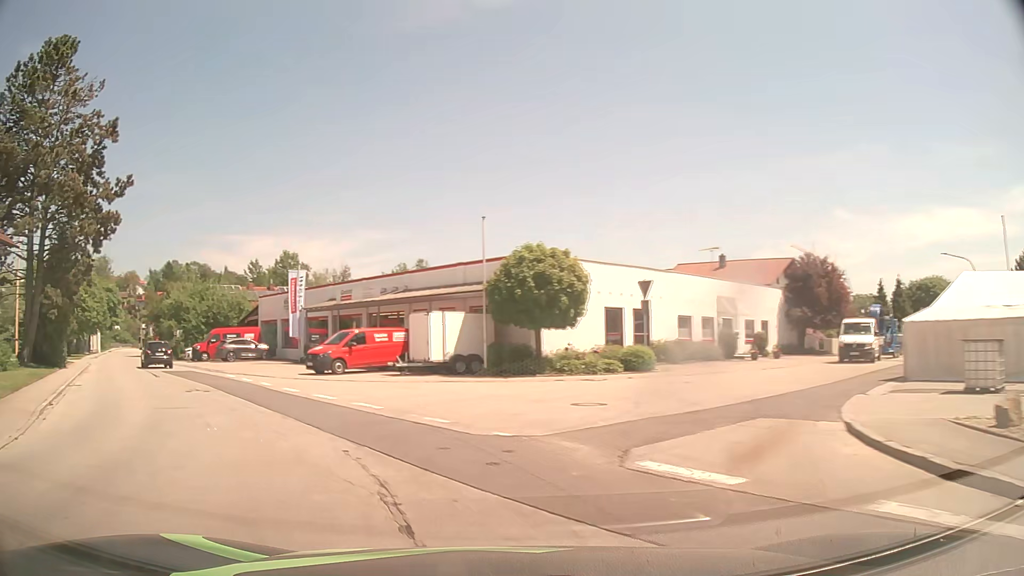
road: tertiary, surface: asphalt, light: Day
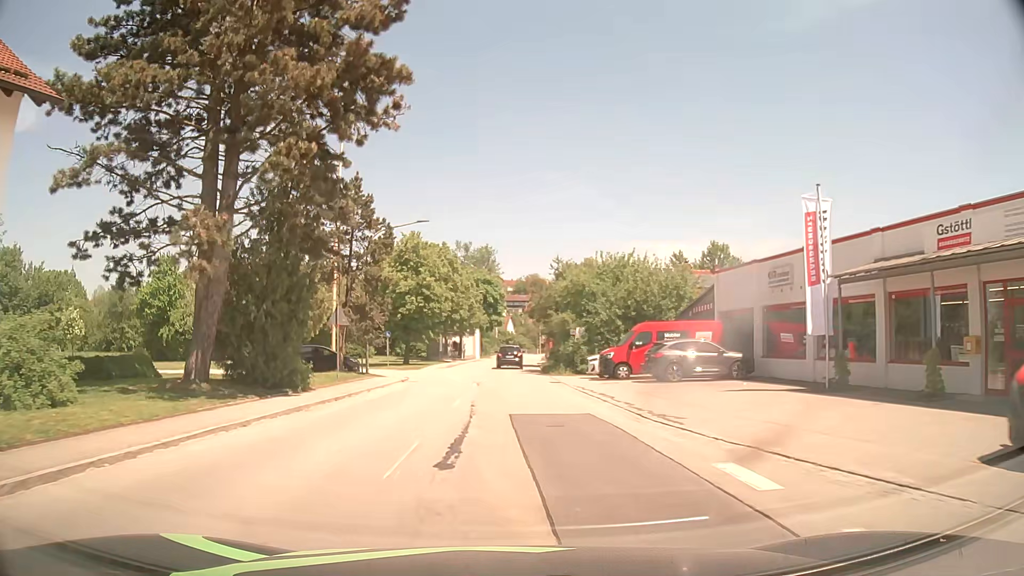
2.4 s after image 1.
(-9.4, +20.2) m; -37°
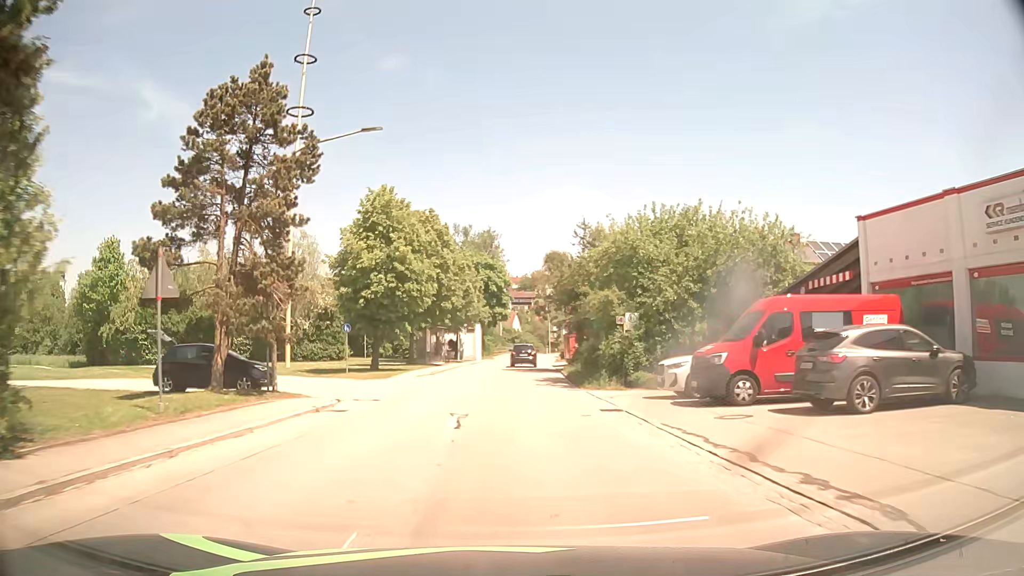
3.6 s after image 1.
(-0.1, +14.2) m; 0°
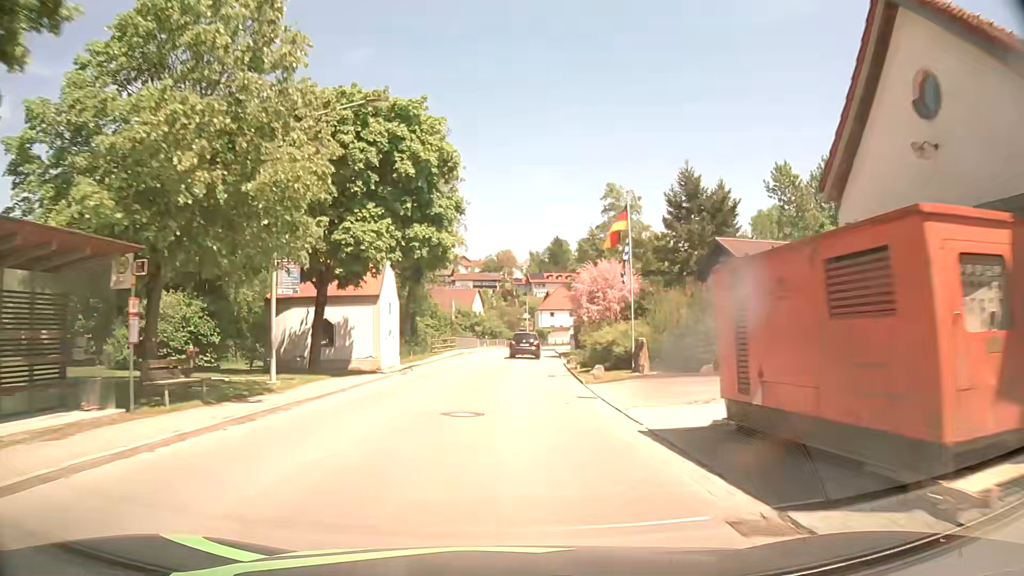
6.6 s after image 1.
(+0.8, +42.4) m; +3°
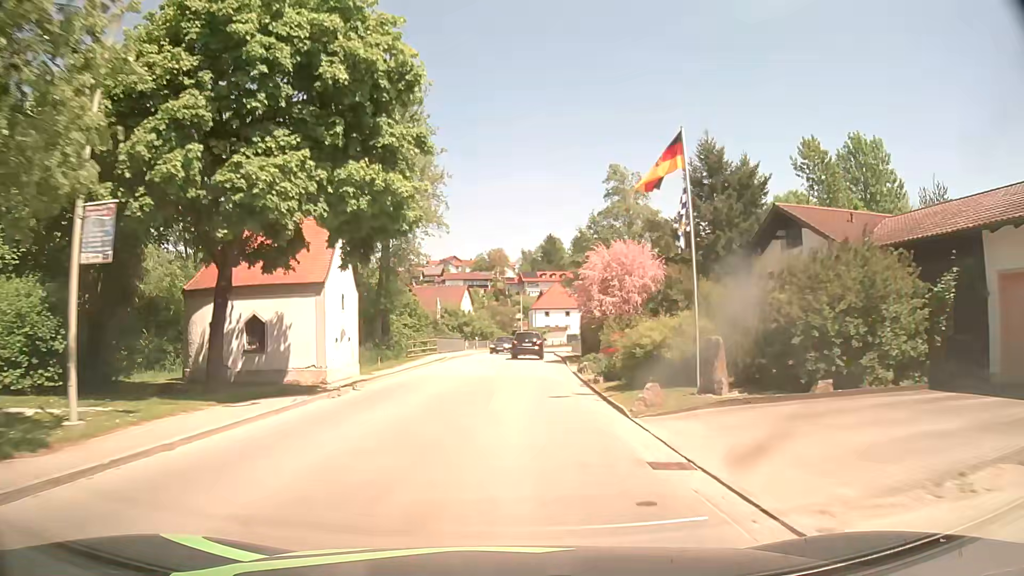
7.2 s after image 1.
(+0.1, +8.6) m; 0°
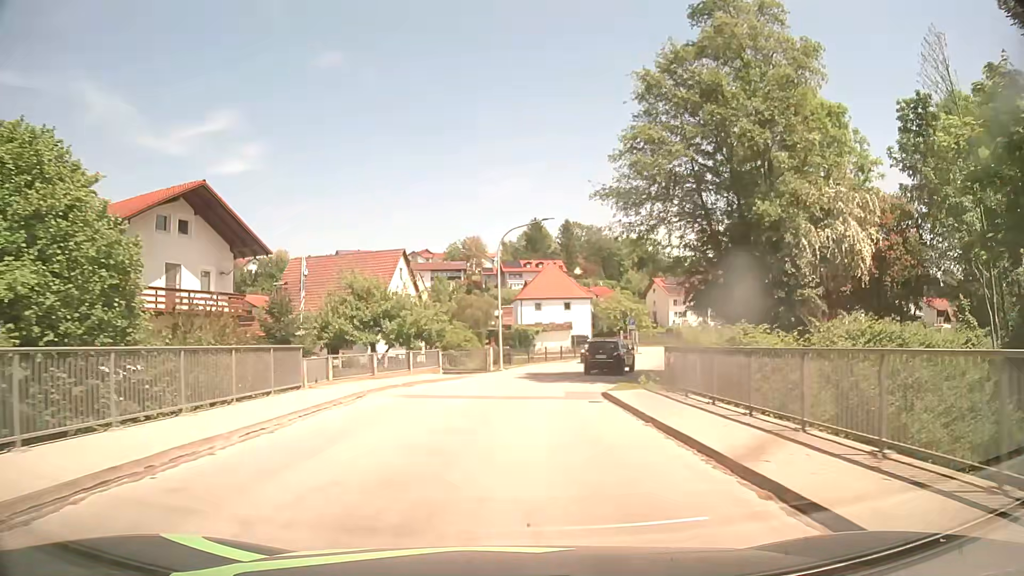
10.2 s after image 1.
(+1.4, +40.3) m; +2°
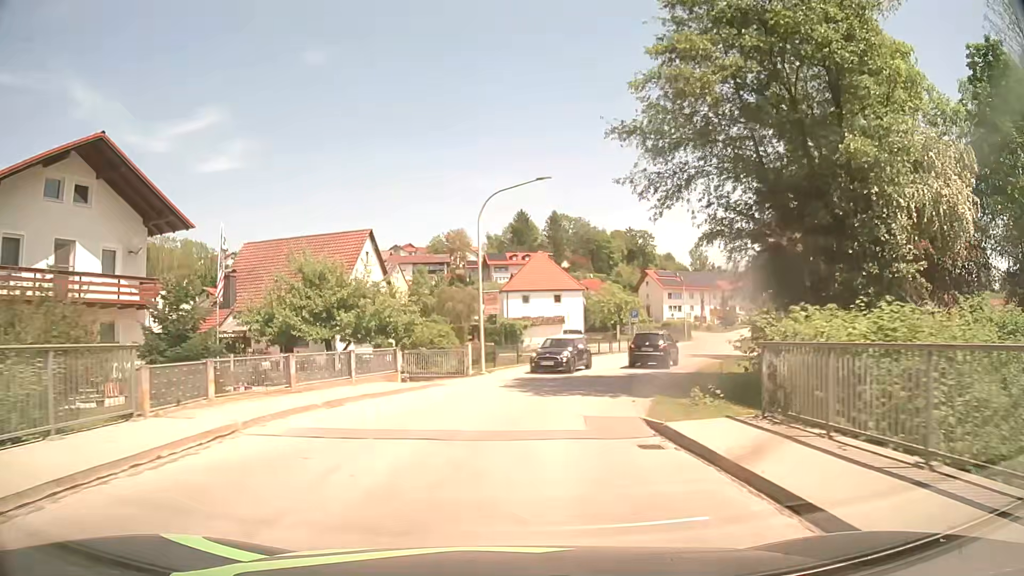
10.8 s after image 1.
(0.0, +7.6) m; +1°
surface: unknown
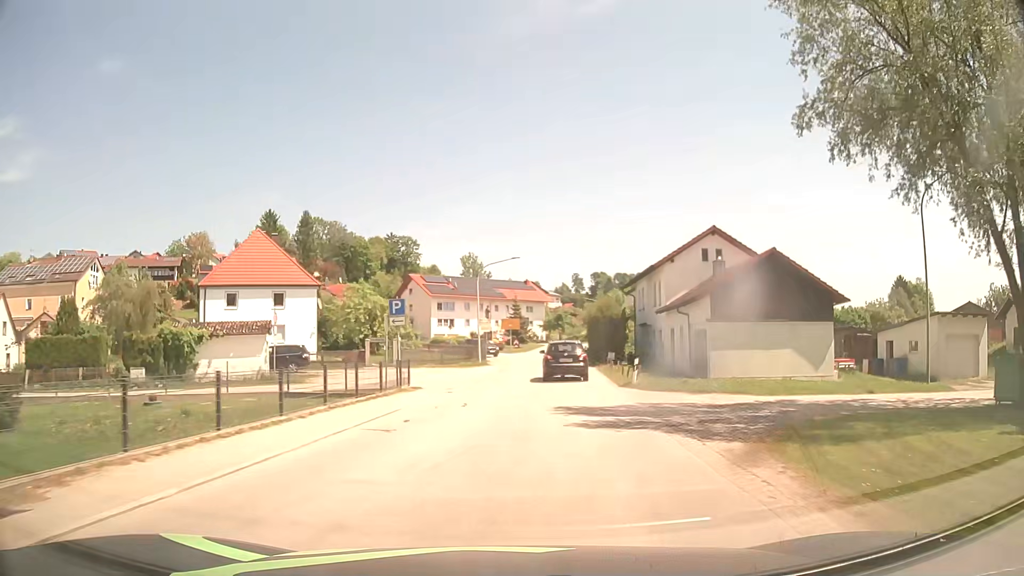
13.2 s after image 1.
(+4.7, +29.2) m; +20°
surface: asphalt
(0, +10) (+1, +20) (+3, +30) (+4, +40) (+4, +50) (+5, +60) (+7, +70) (+8, +80) (+10, +89) (+12, +99) m
